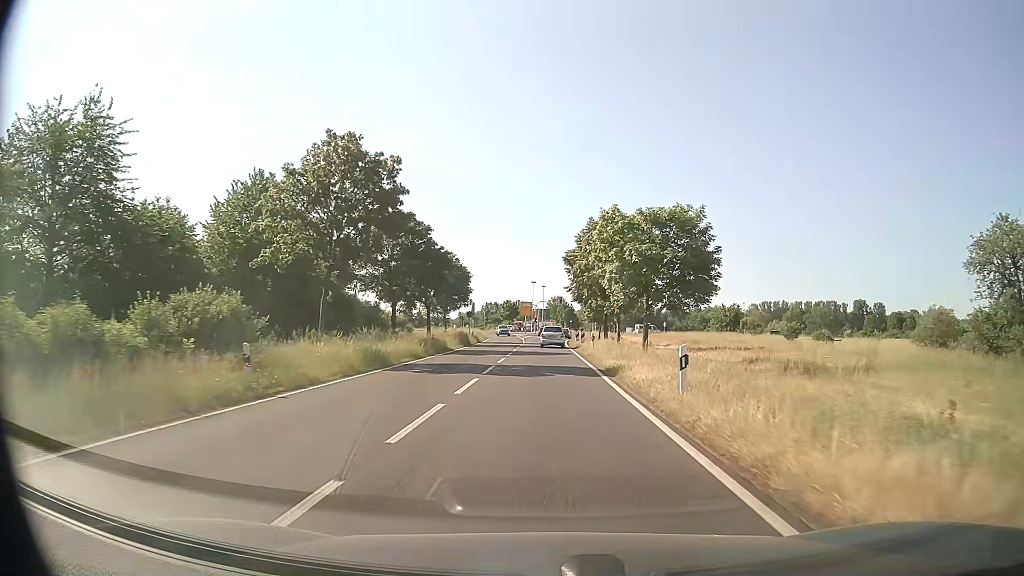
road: primary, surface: asphalt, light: Day
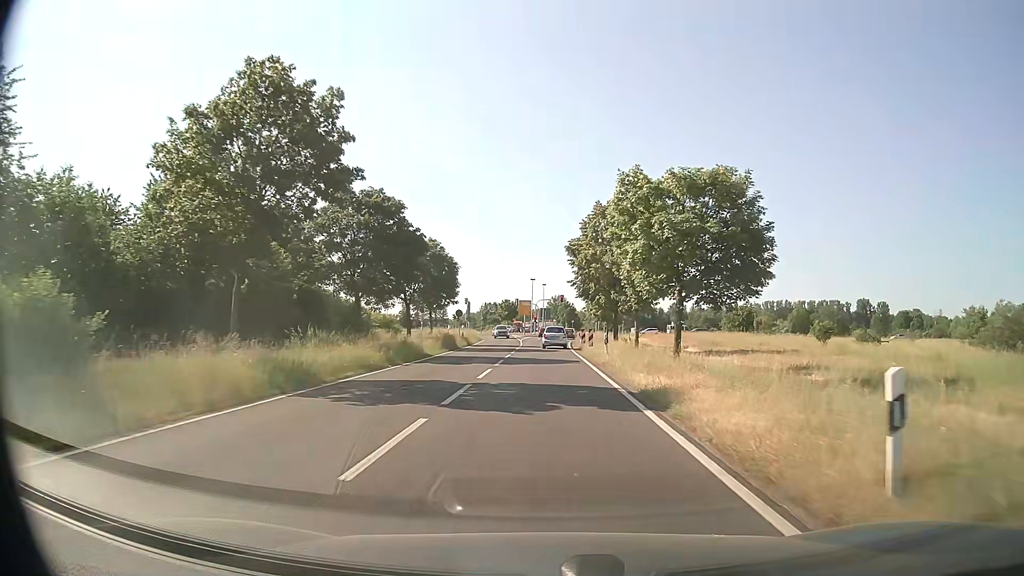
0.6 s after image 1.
(0.0, +7.8) m; 0°
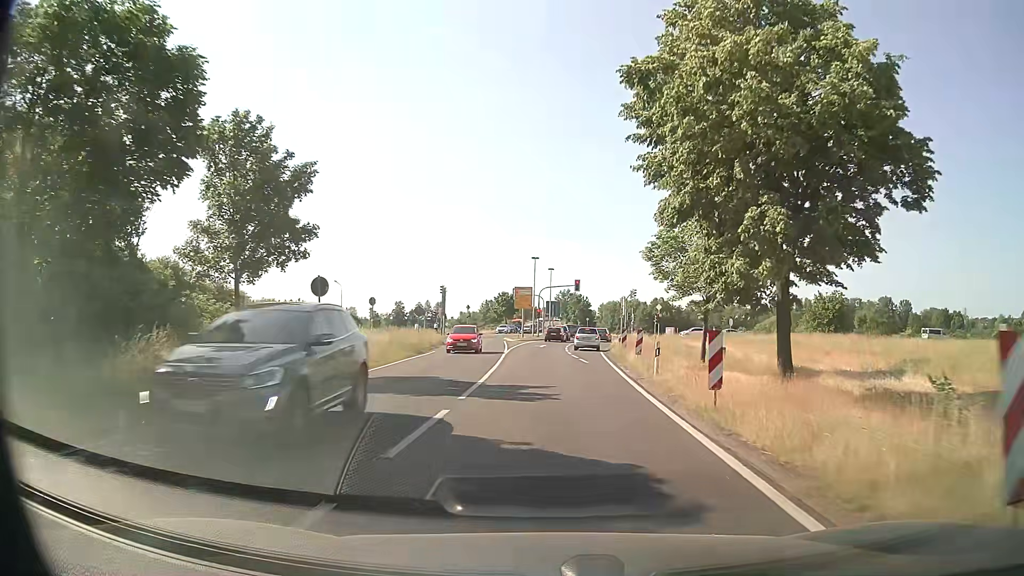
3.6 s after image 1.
(-0.1, +35.2) m; -1°
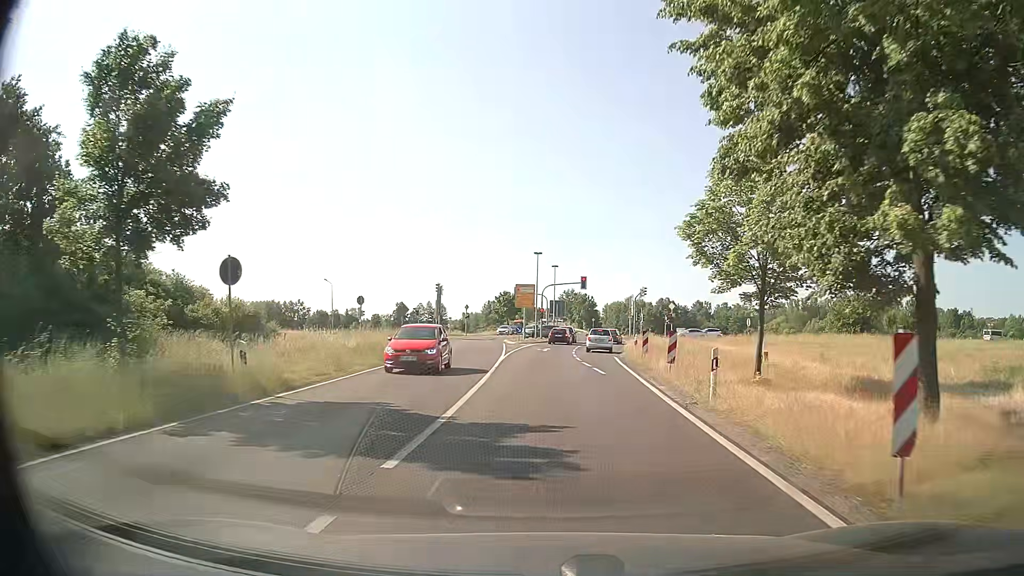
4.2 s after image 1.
(0.0, +6.2) m; 0°
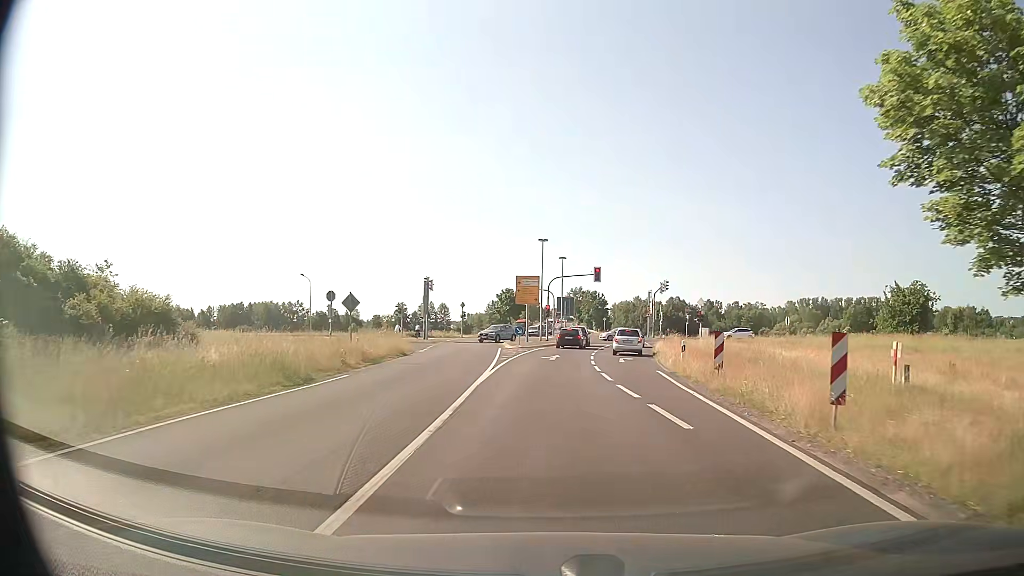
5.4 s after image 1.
(0.0, +11.6) m; +1°
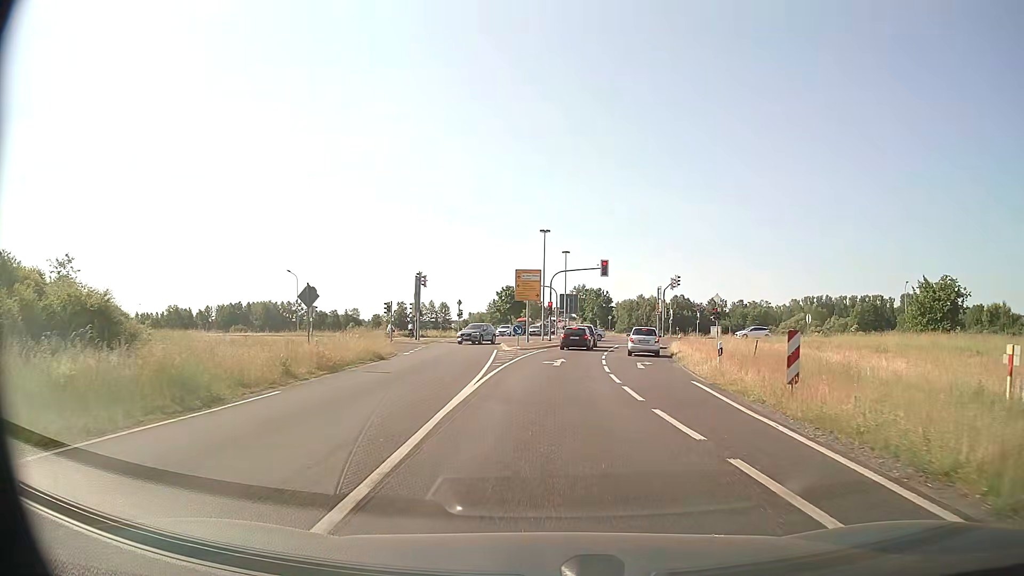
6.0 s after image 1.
(-0.1, +5.3) m; -1°
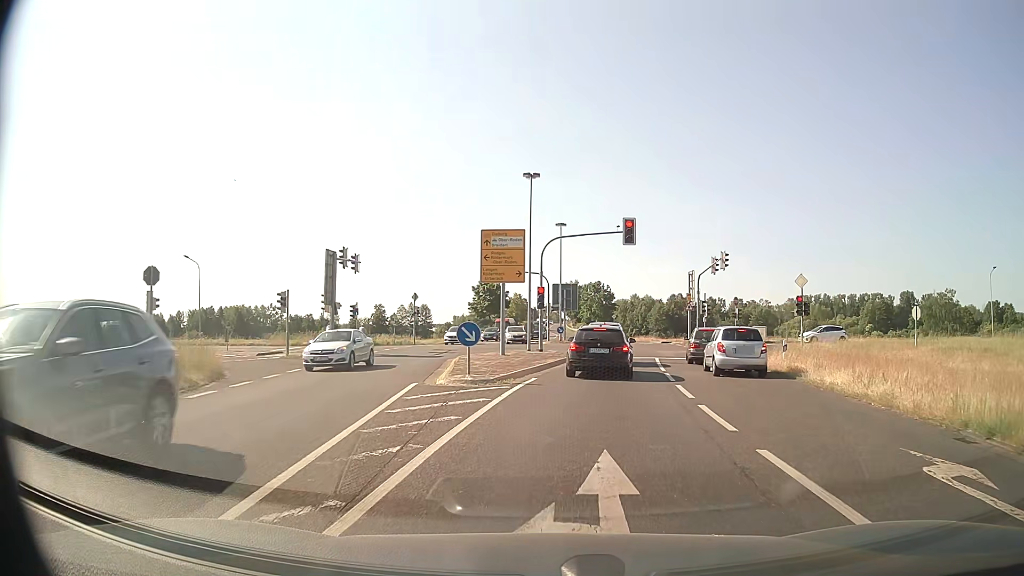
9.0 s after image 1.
(0.0, +22.0) m; +1°
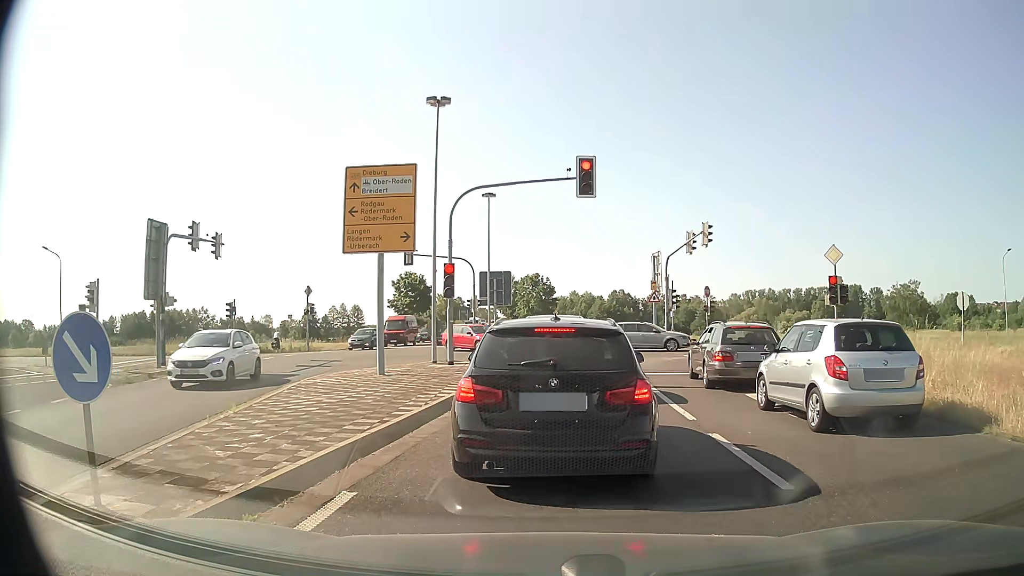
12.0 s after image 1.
(+0.6, +11.9) m; +5°
(0, +10) (0, +20) (0, +30) (+1, +40) (0, +50) (-1, +60) (-2, +70) (-3, +80) (-4, +90) (-6, +100) m
